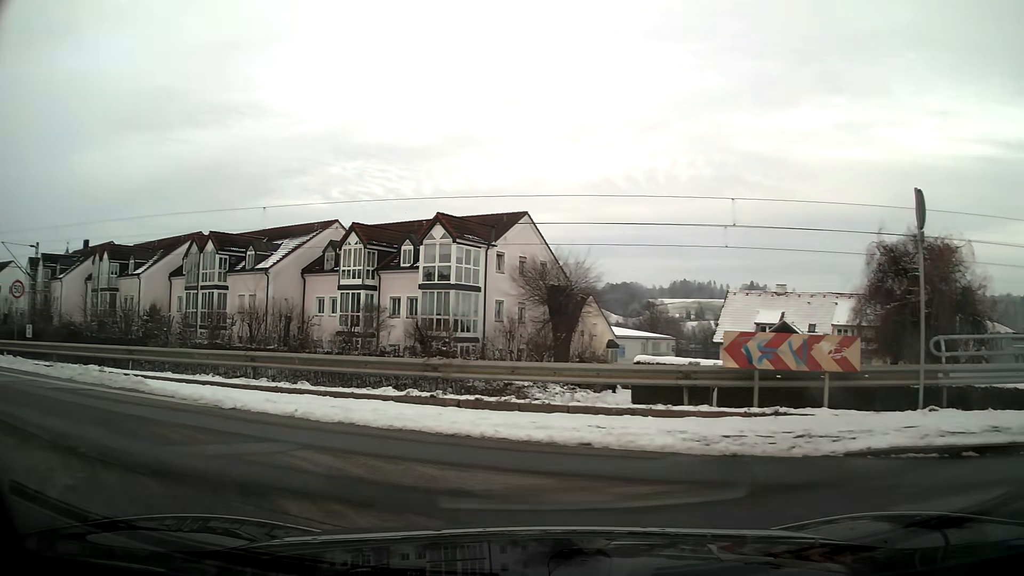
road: residential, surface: asphalt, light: Day
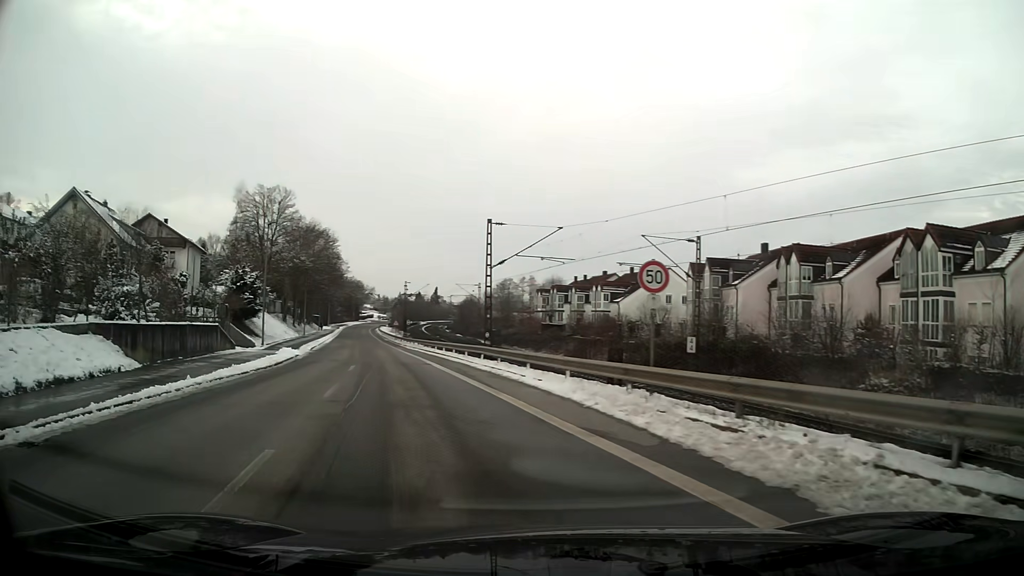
(-5.6, +8.9) m; -55°
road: unclassified
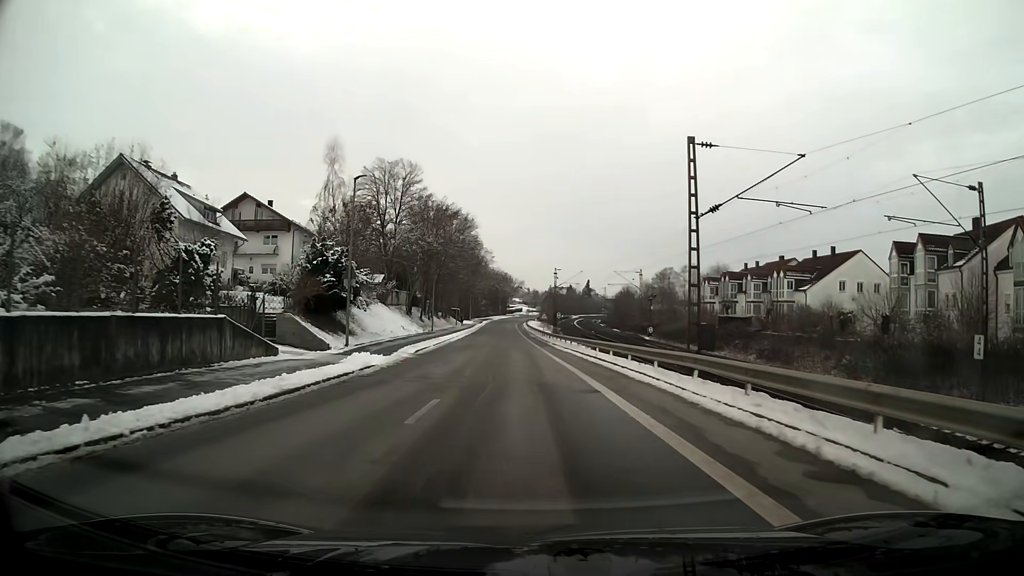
(-1.9, +13.7) m; -11°
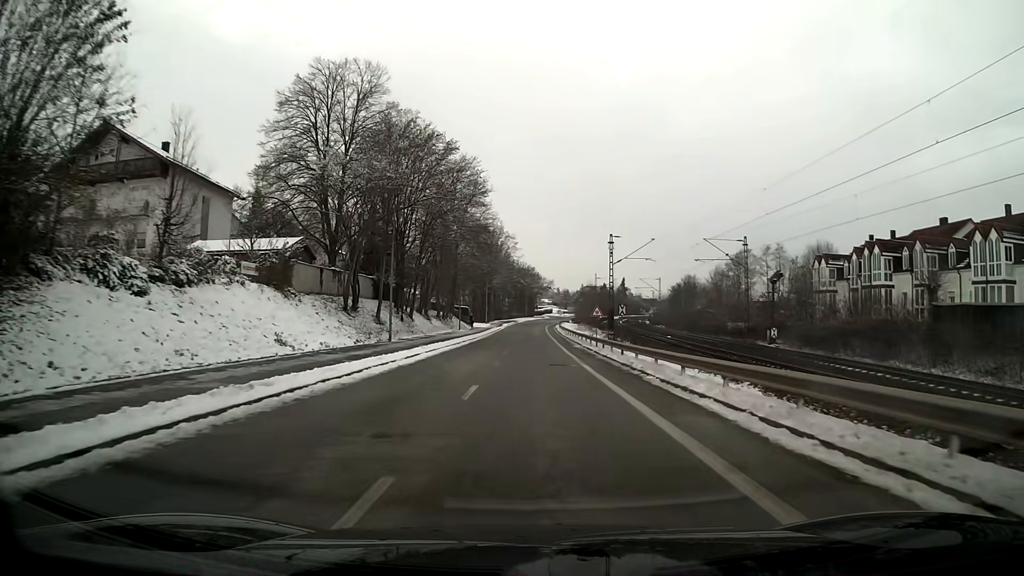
(-1.0, +34.0) m; -2°
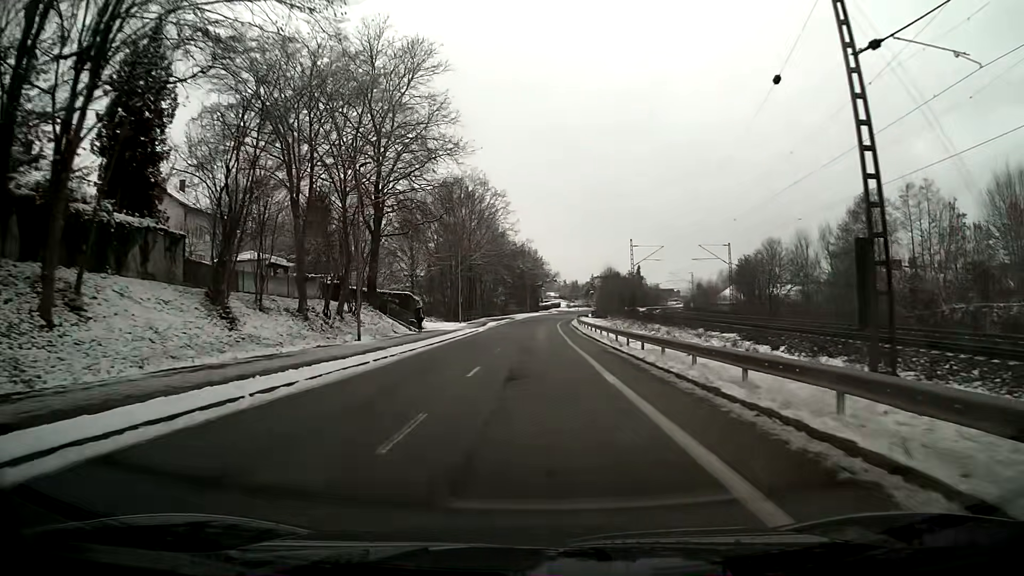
(-0.1, +41.9) m; -1°
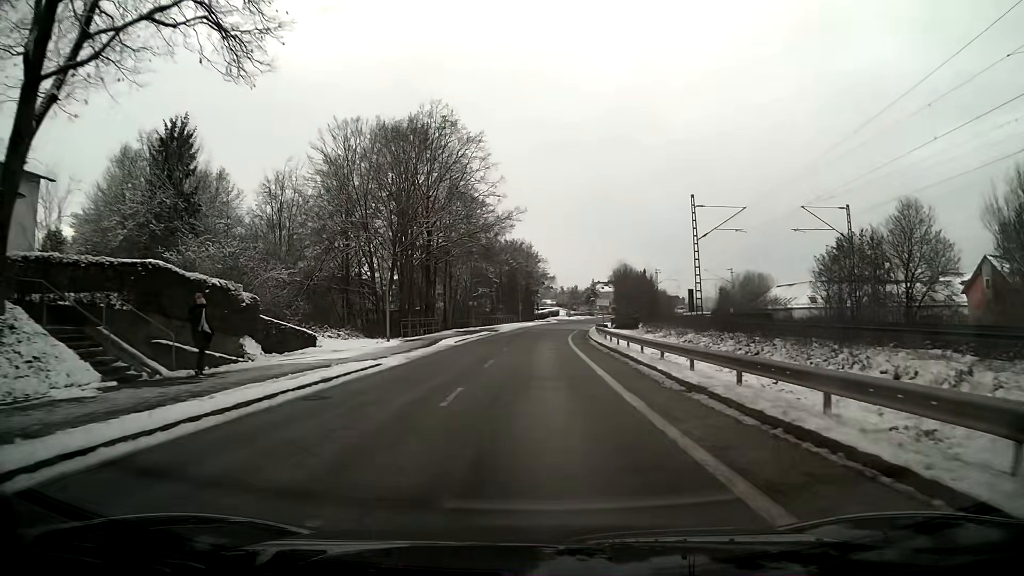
(+0.2, +31.7) m; +1°
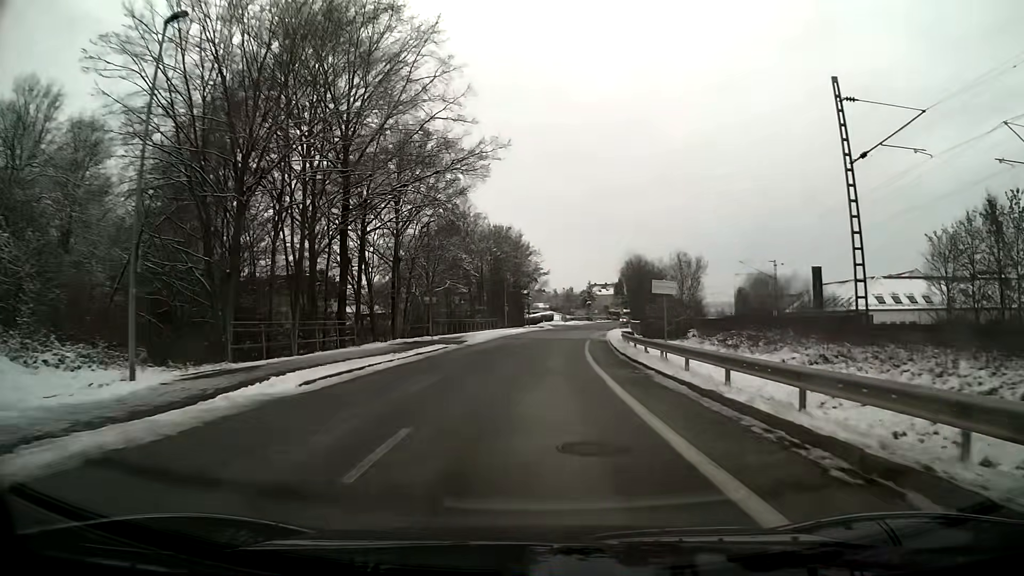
(+0.1, +23.5) m; +1°
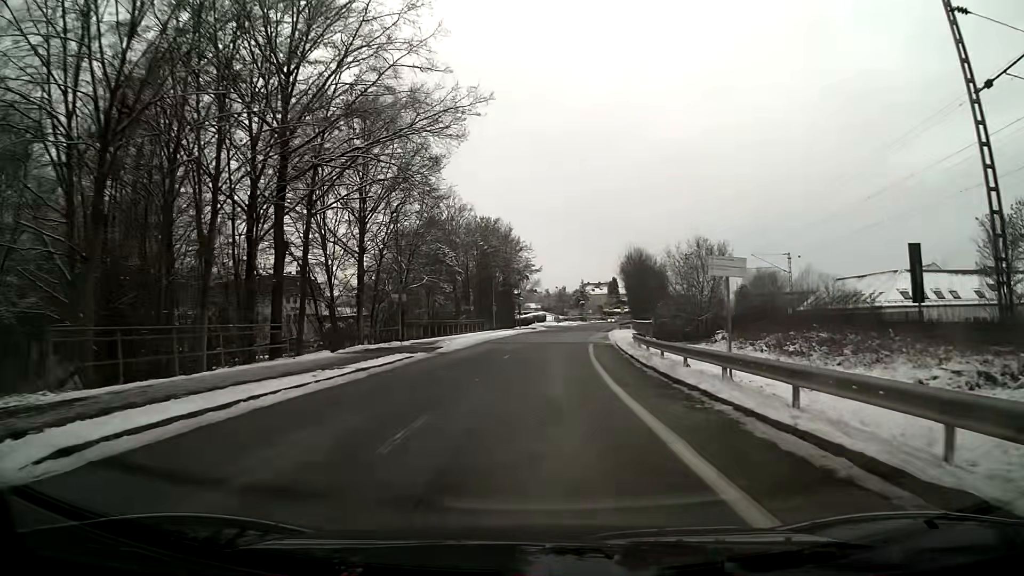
(0.0, +7.9) m; +1°
(0, +10) (0, +20) (+1, +30) (+1, +40) (+2, +50) (+3, +60) (+4, +70) (+5, +80) (+7, +90) (+9, +99) m
